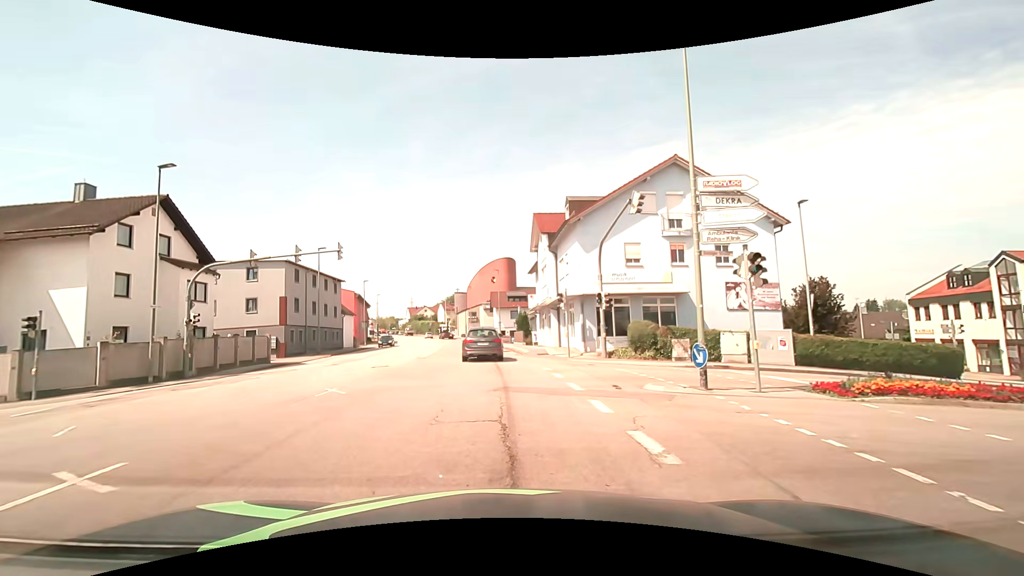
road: tertiary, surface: asphalt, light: Day
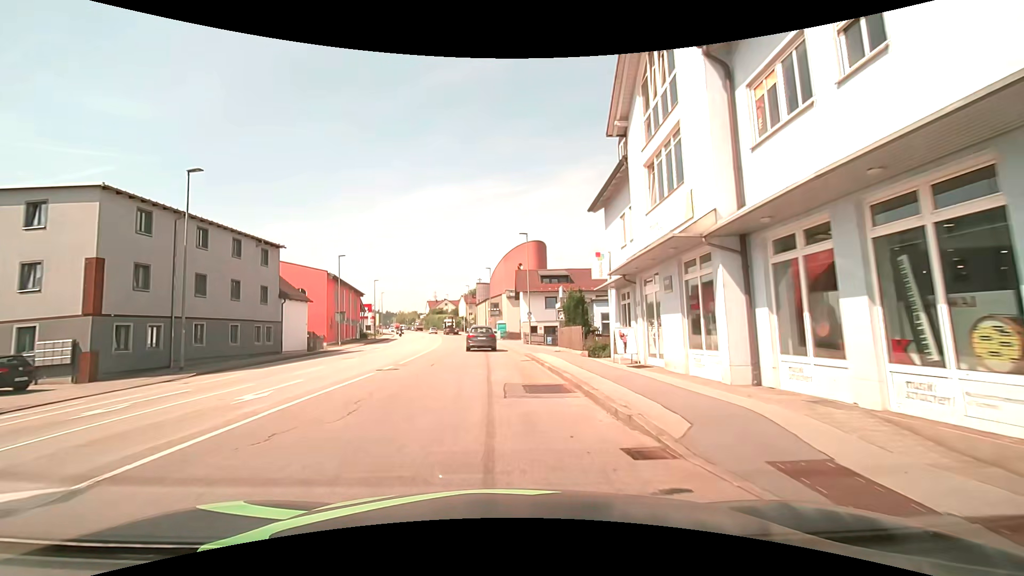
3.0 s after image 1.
(-0.5, +24.2) m; -3°
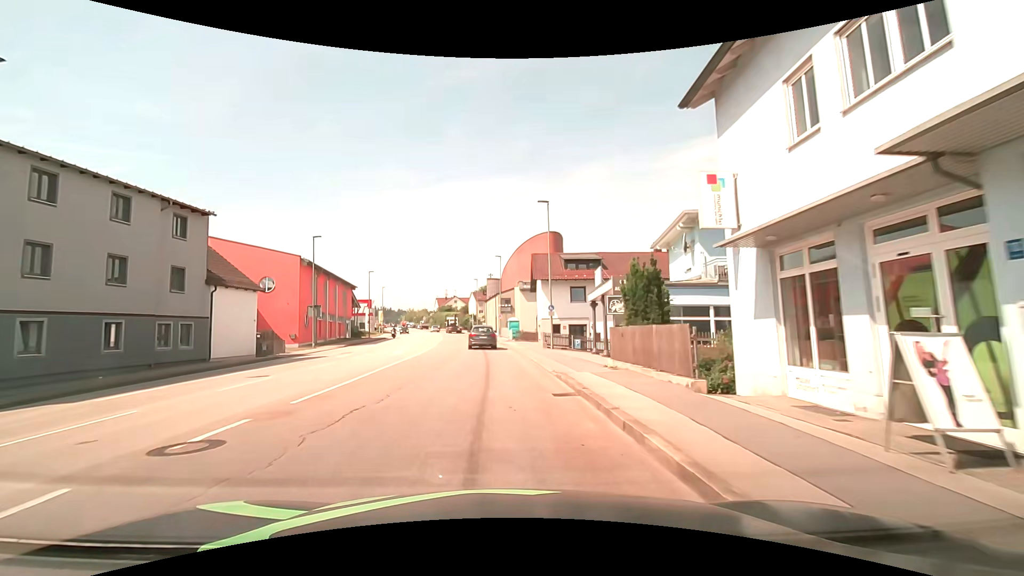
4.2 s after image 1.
(-0.1, +11.4) m; -1°
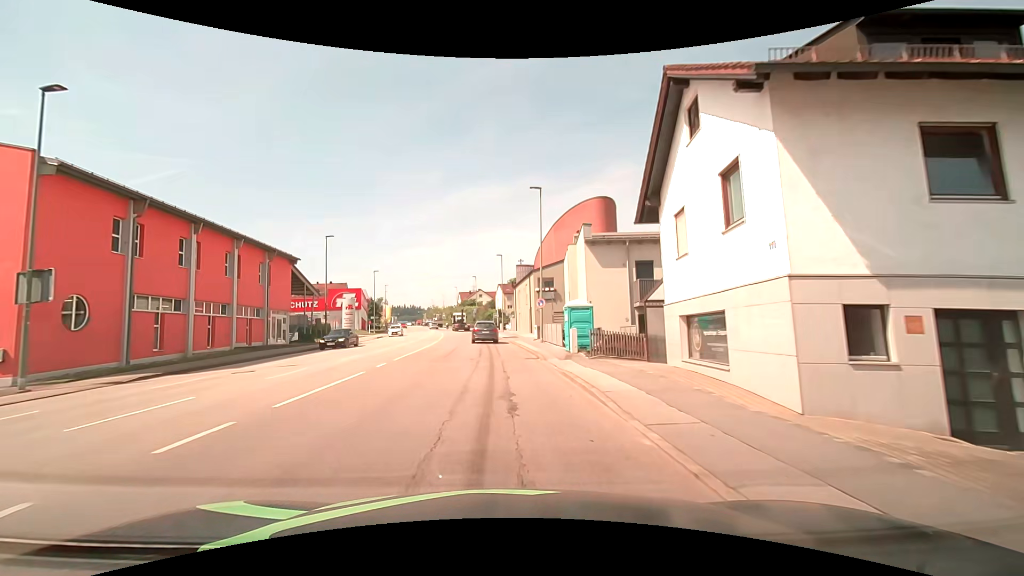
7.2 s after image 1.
(-1.1, +30.4) m; -4°
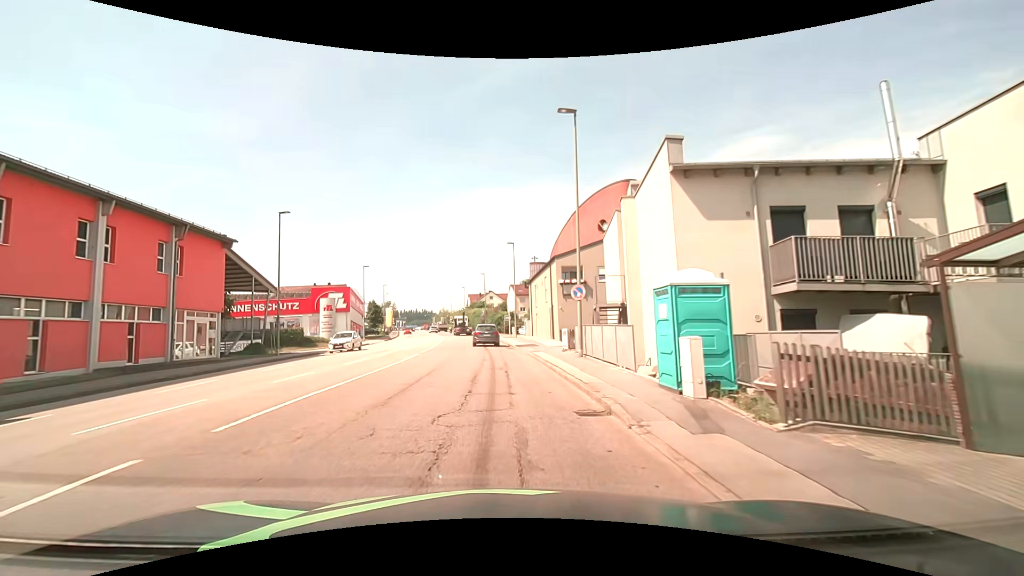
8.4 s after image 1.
(-0.1, +12.4) m; -1°
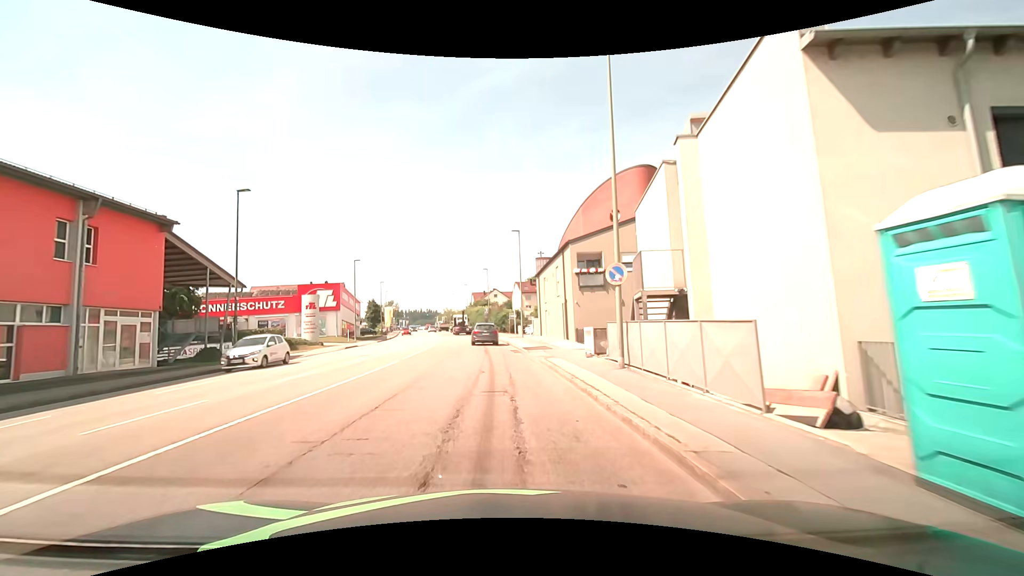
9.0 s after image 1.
(0.0, +6.2) m; 0°
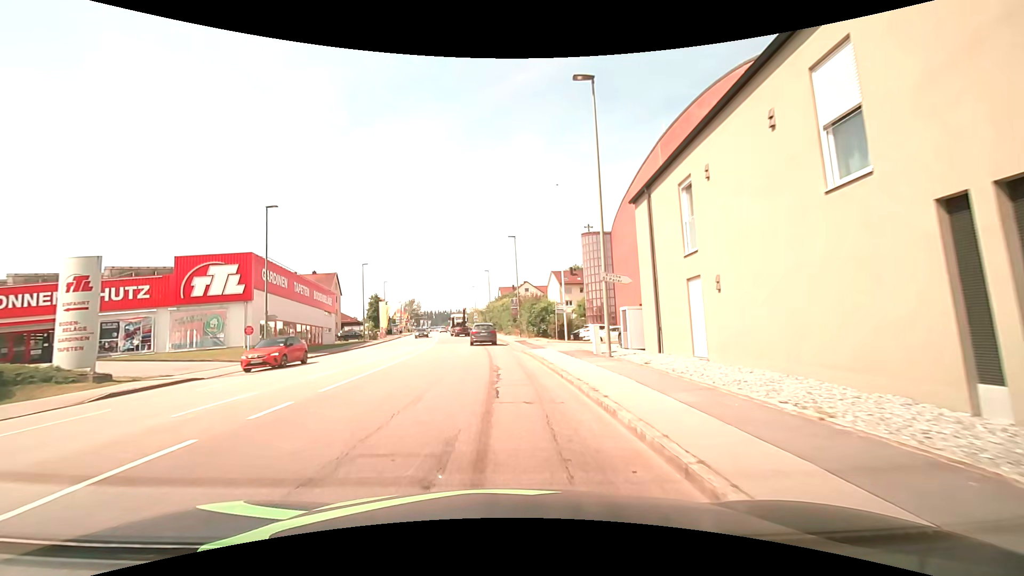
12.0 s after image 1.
(-0.7, +29.5) m; -3°
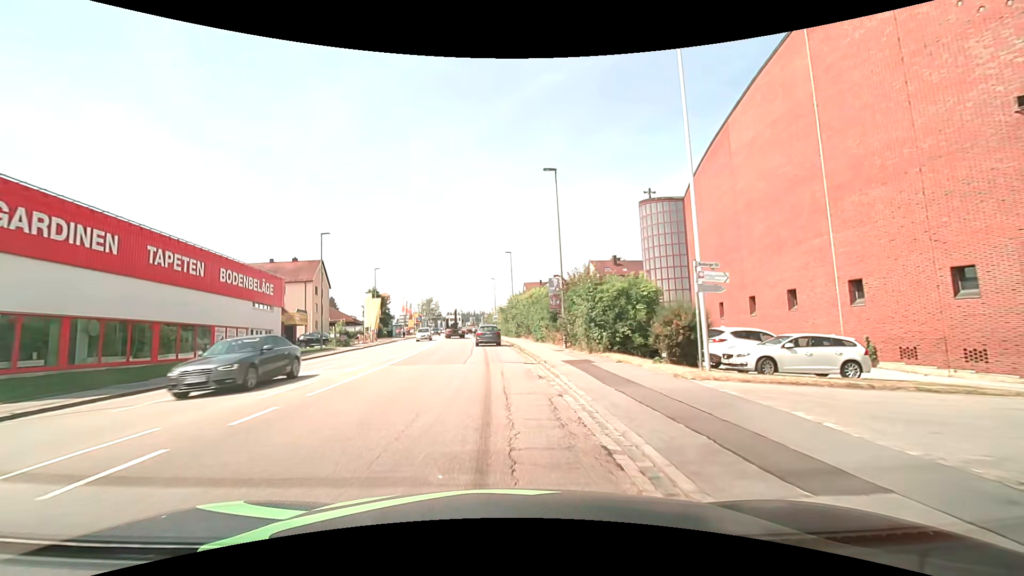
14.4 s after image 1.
(-0.7, +22.6) m; -3°
(0, +10) (0, +20) (-1, +30) (-2, +40) (-2, +50) (-3, +60) (-4, +70) (-5, +80) (-6, +90) (-7, +100) m
